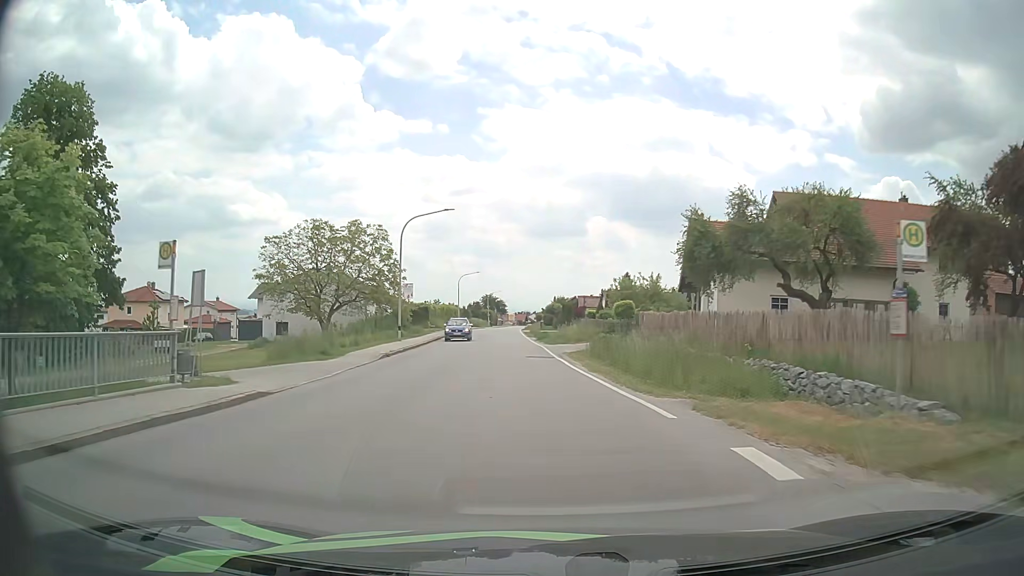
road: secondary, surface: asphalt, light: Day
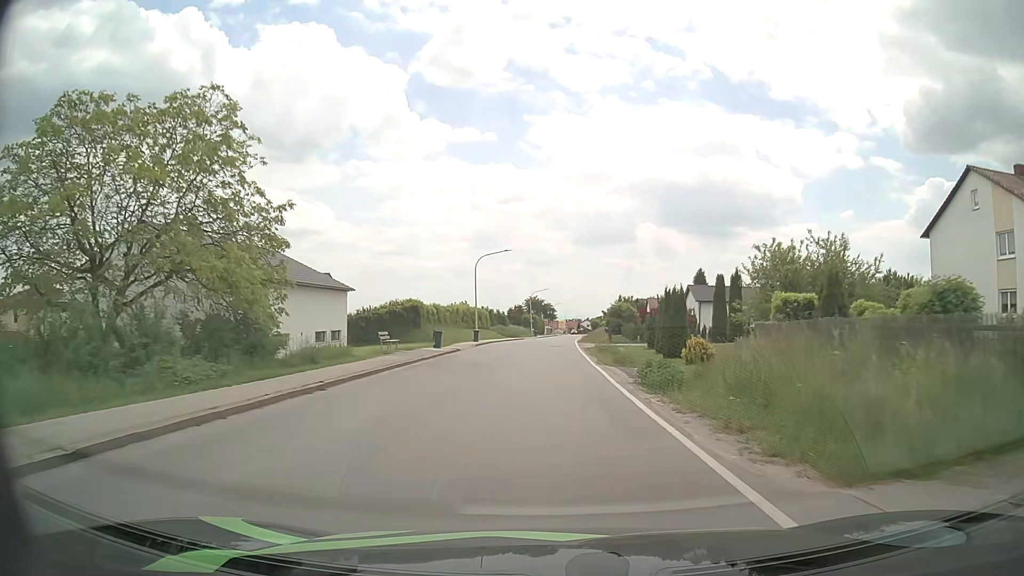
(-1.7, +33.8) m; -5°
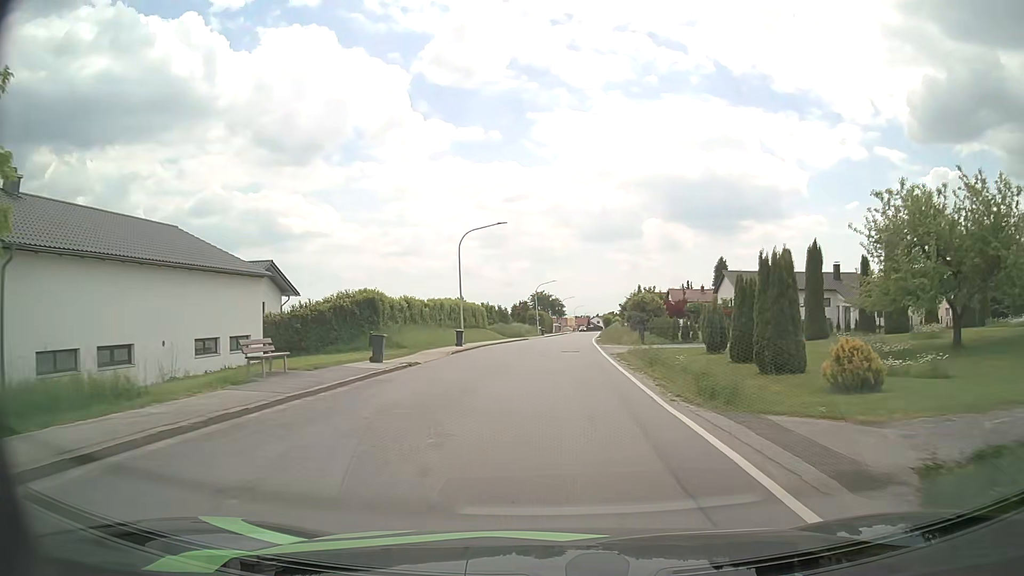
(0.0, +14.0) m; 0°
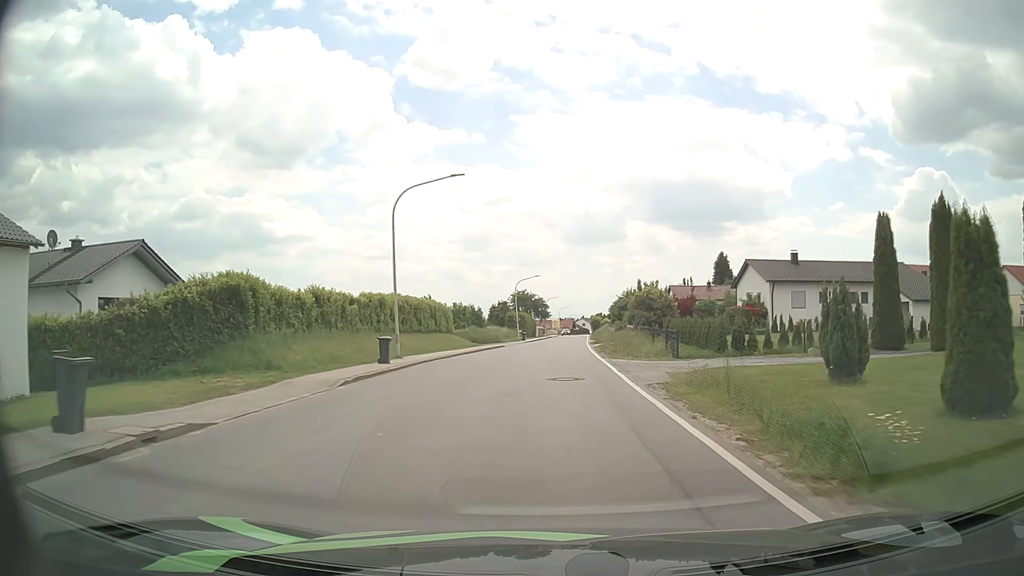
(+0.1, +14.2) m; +1°
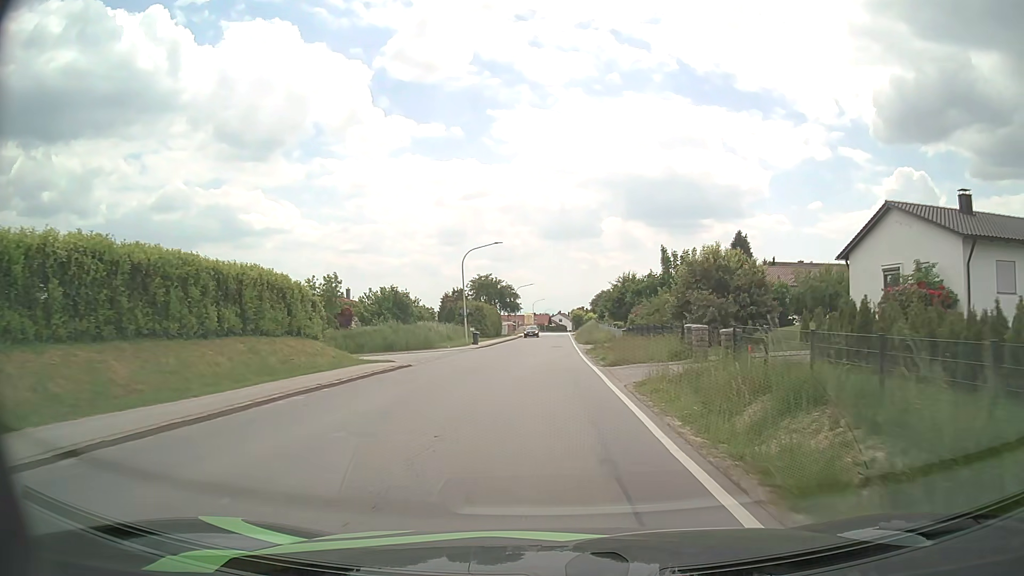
(+0.6, +28.9) m; +2°
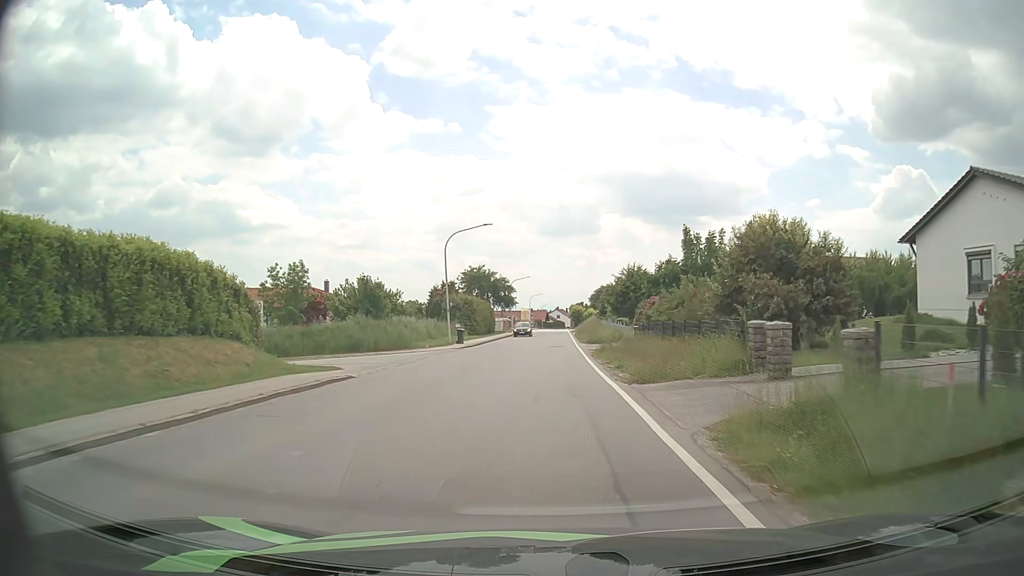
(0.0, +7.4) m; 0°
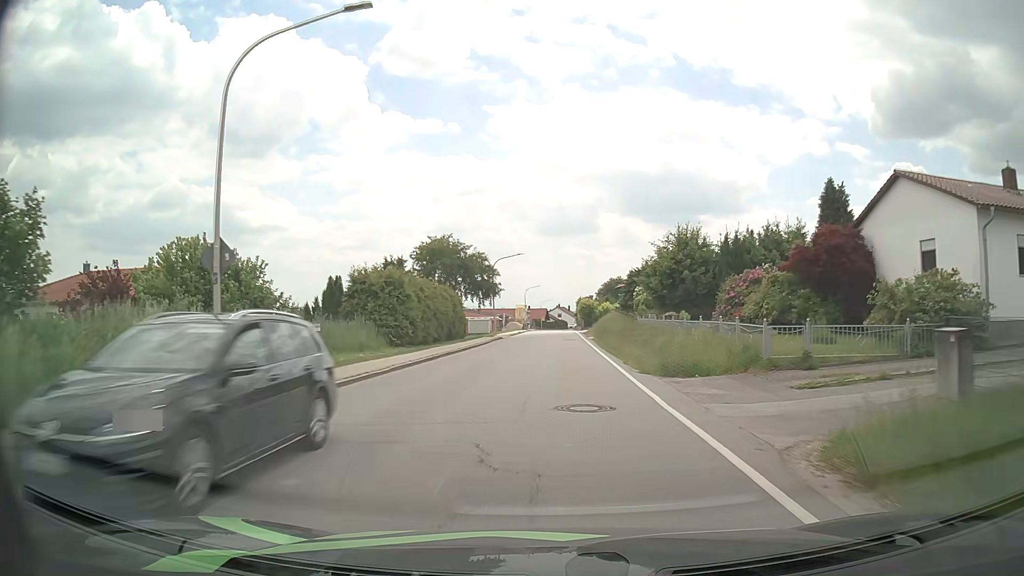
(-0.1, +30.3) m; 0°
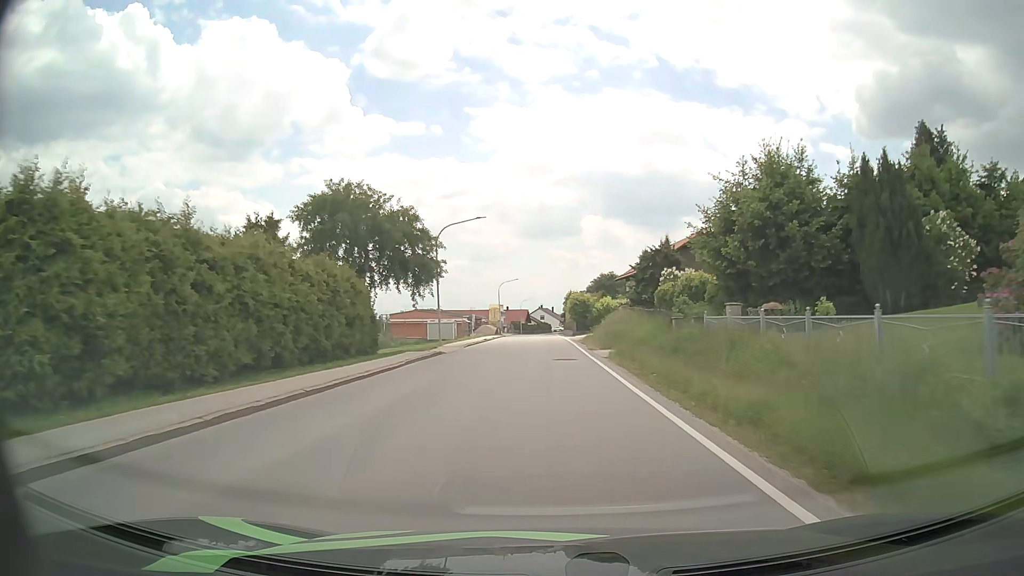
(+0.3, +23.4) m; +2°
(0, +10) (0, +20) (0, +30) (0, +40) (0, +50) (-1, +60) (-1, +70) (-1, +80) (-1, +90) (-1, +100) m
